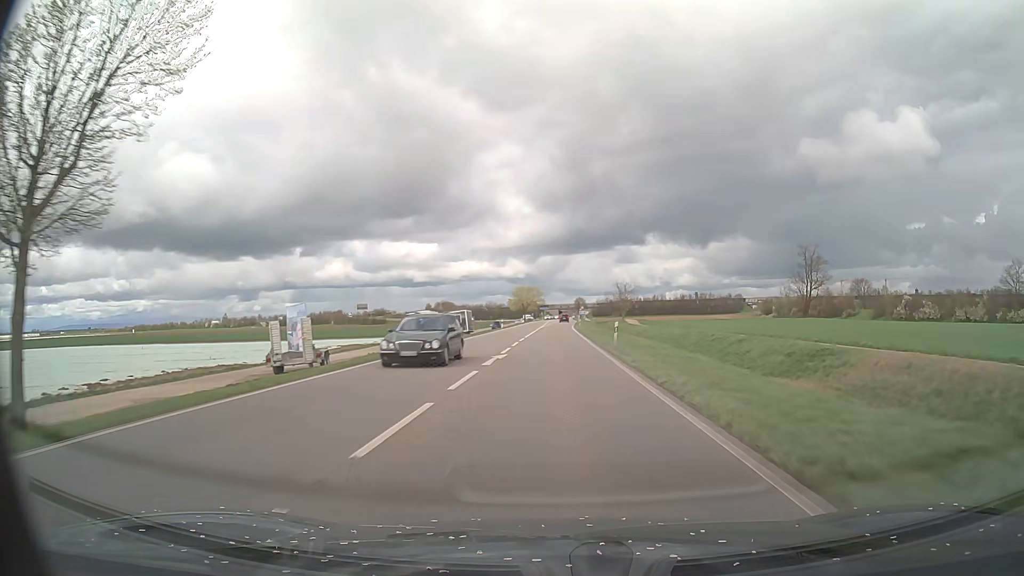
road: primary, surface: asphalt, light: Day
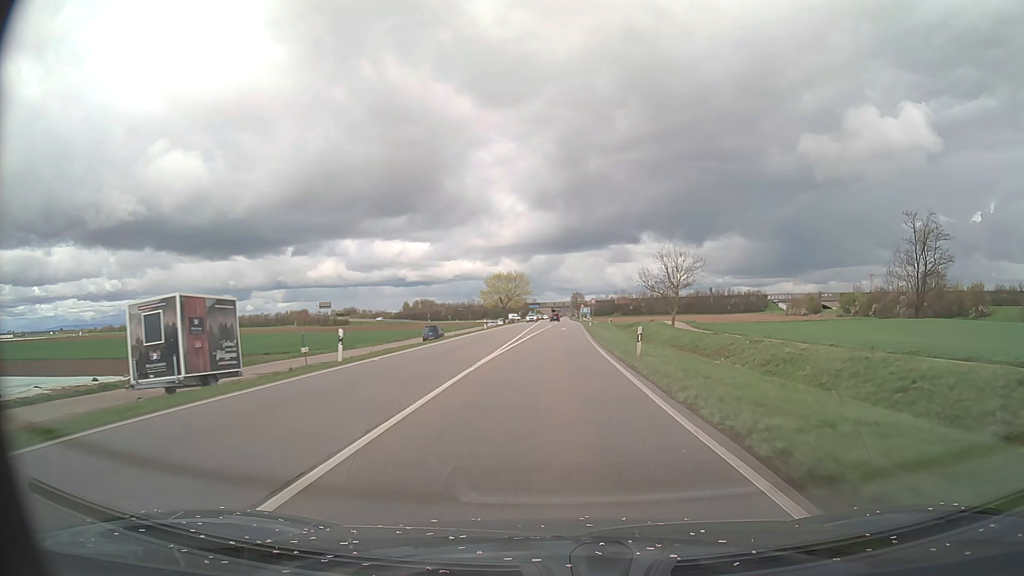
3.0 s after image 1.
(+0.3, +58.5) m; +1°
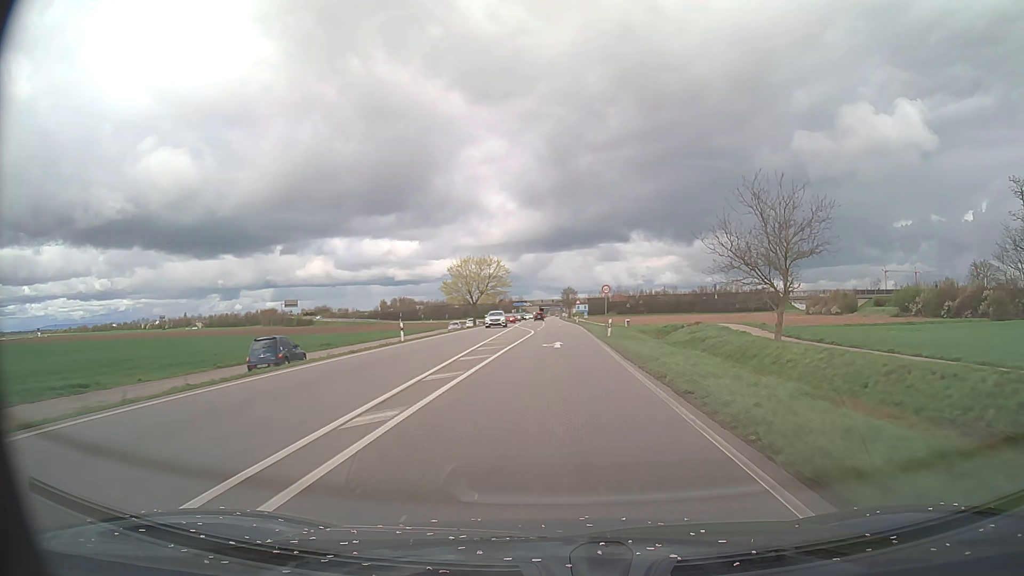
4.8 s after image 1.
(+0.3, +34.6) m; +1°
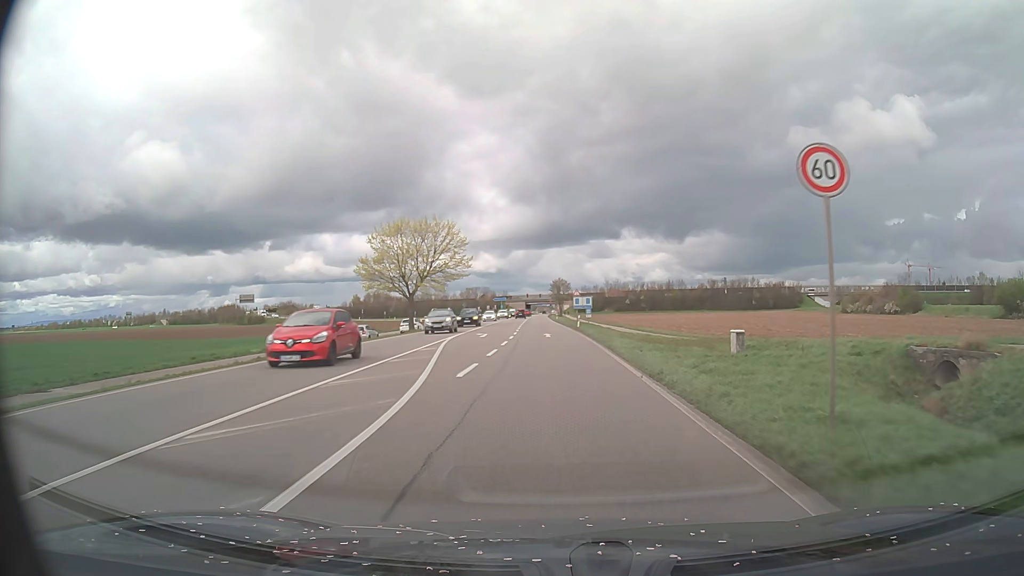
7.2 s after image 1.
(+0.4, +39.5) m; +1°
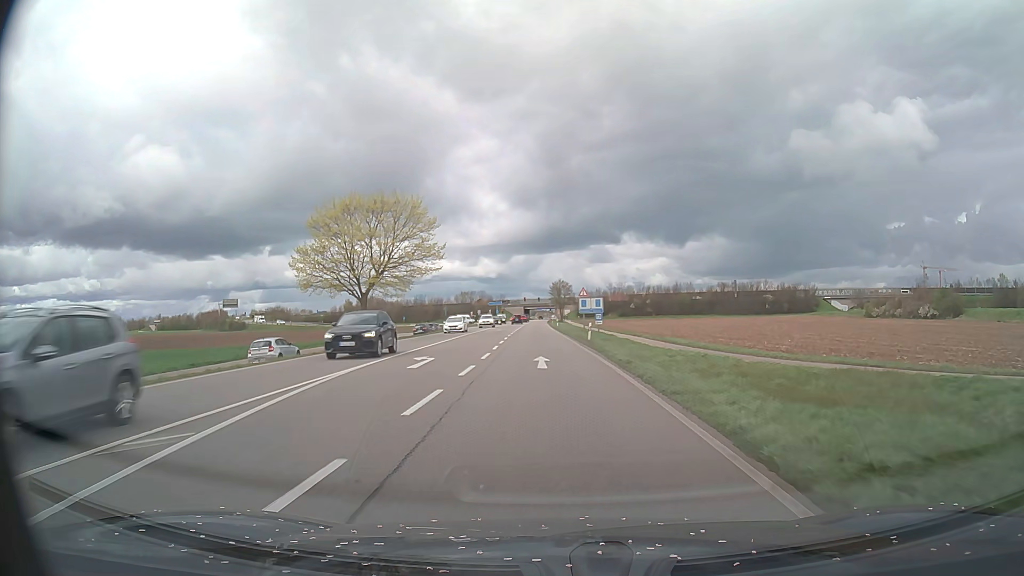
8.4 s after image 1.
(0.0, +16.6) m; 0°
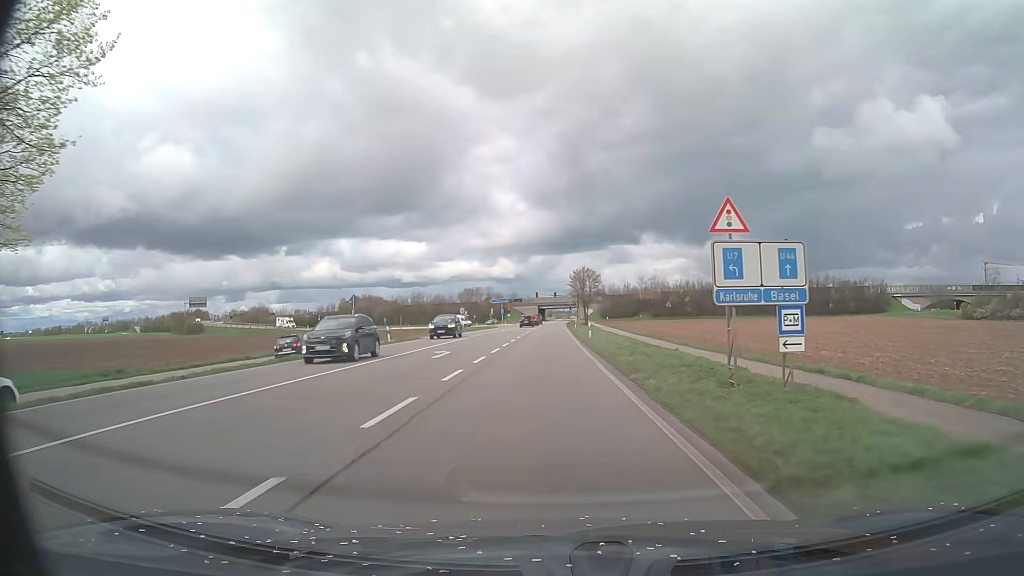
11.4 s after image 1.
(-0.7, +42.8) m; -2°
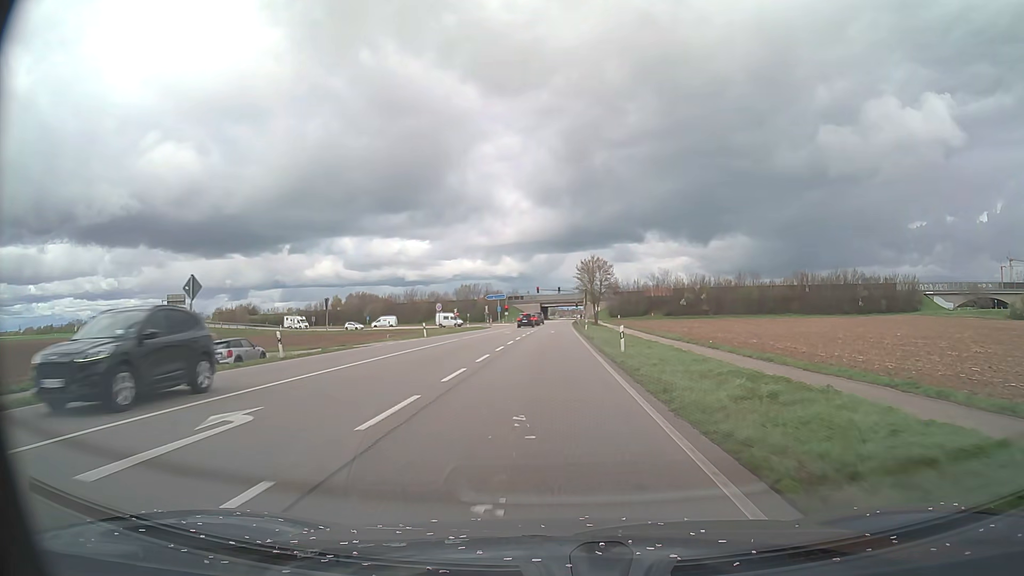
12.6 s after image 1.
(-0.1, +18.3) m; 0°
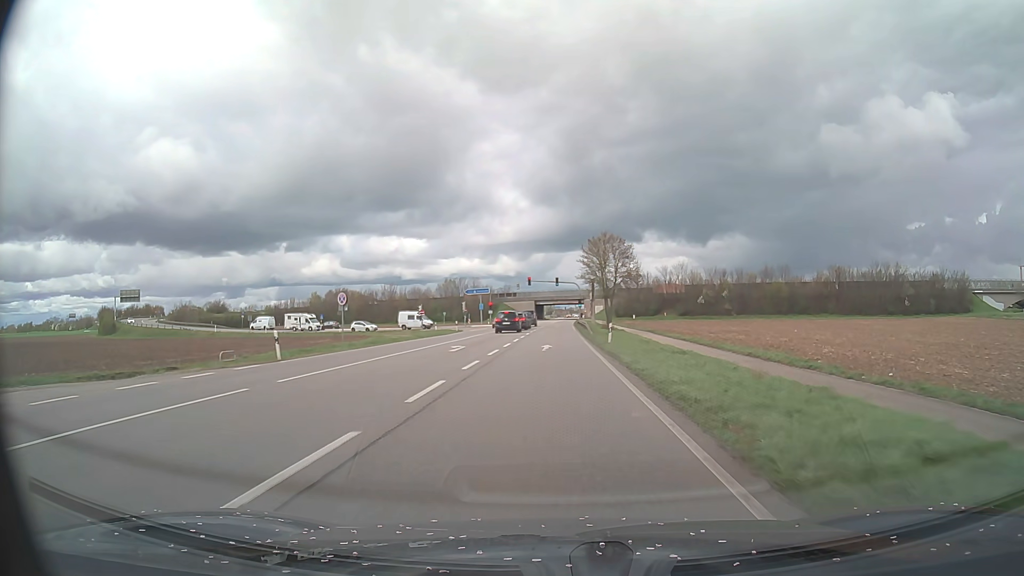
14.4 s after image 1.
(0.0, +27.4) m; 0°
(0, +10) (0, +20) (0, +30) (0, +40) (0, +50) (+1, +60) (+1, +70) (+1, +80) (+1, +90) (+1, +100) m
